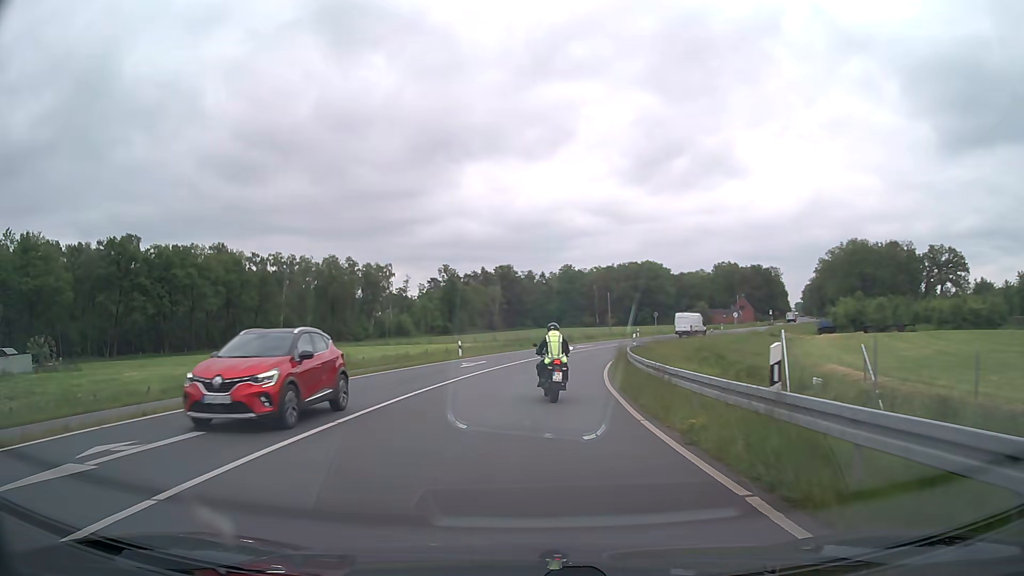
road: secondary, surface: asphalt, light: Day
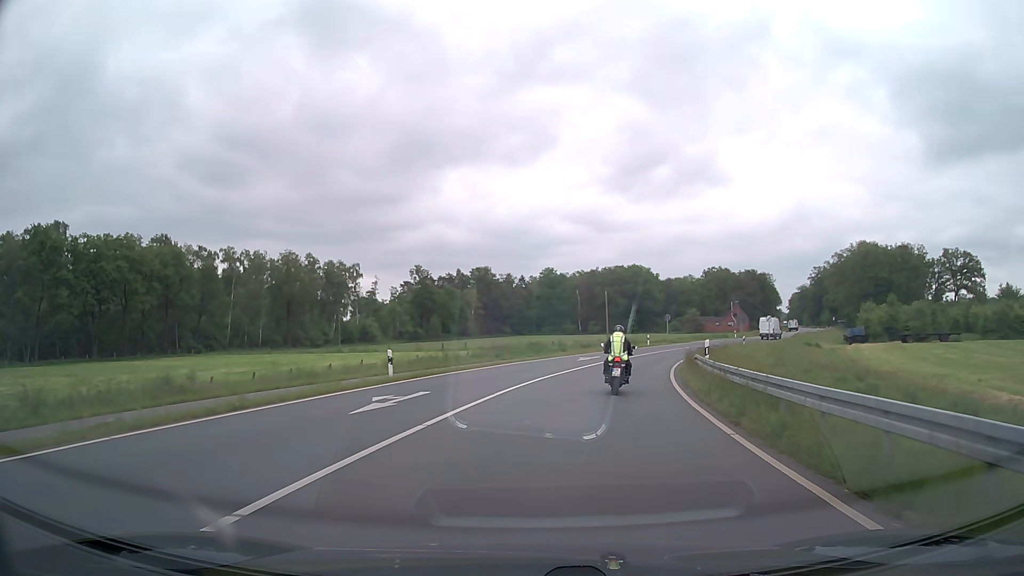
(-0.3, +17.6) m; +2°
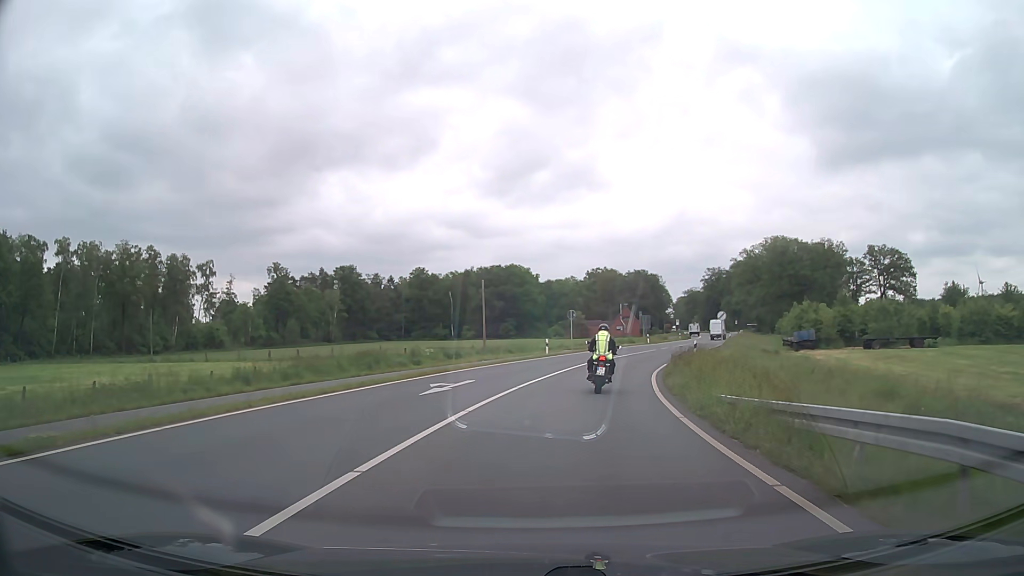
(+1.9, +20.6) m; +10°
(0, +10) (+2, +20) (+4, +30) (+7, +39) (+10, +49) (+14, +58) (+17, +67) (+21, +77) (+24, +86) (+28, +95) m
